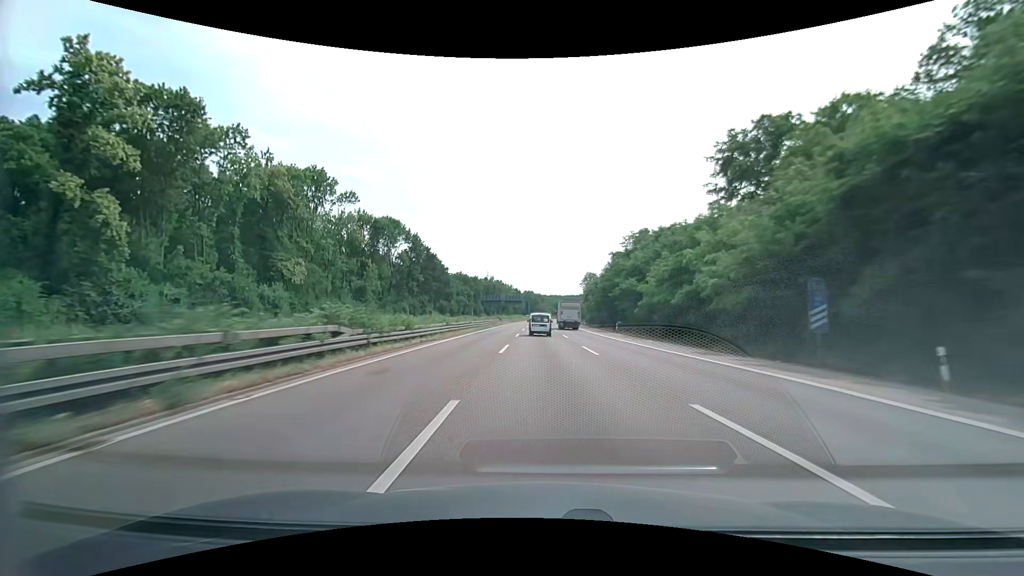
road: motorway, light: Day
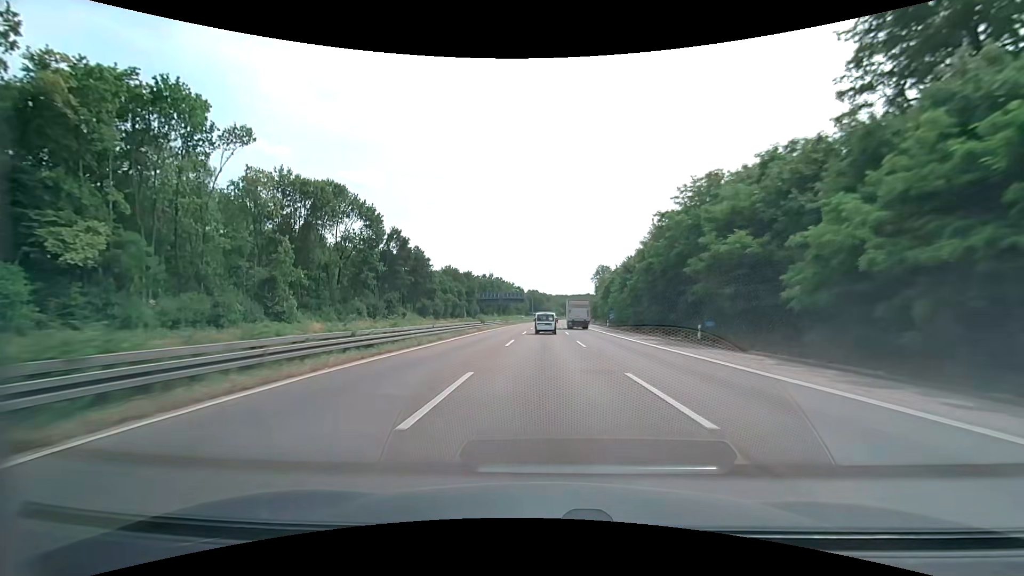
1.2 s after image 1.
(-0.2, +31.2) m; -1°
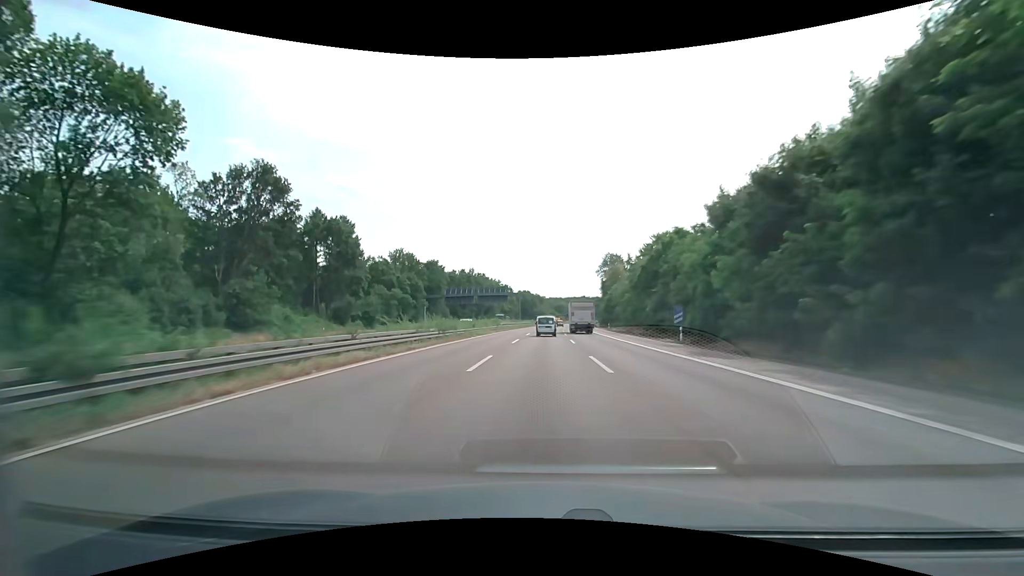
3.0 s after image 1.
(+0.2, +46.5) m; +1°
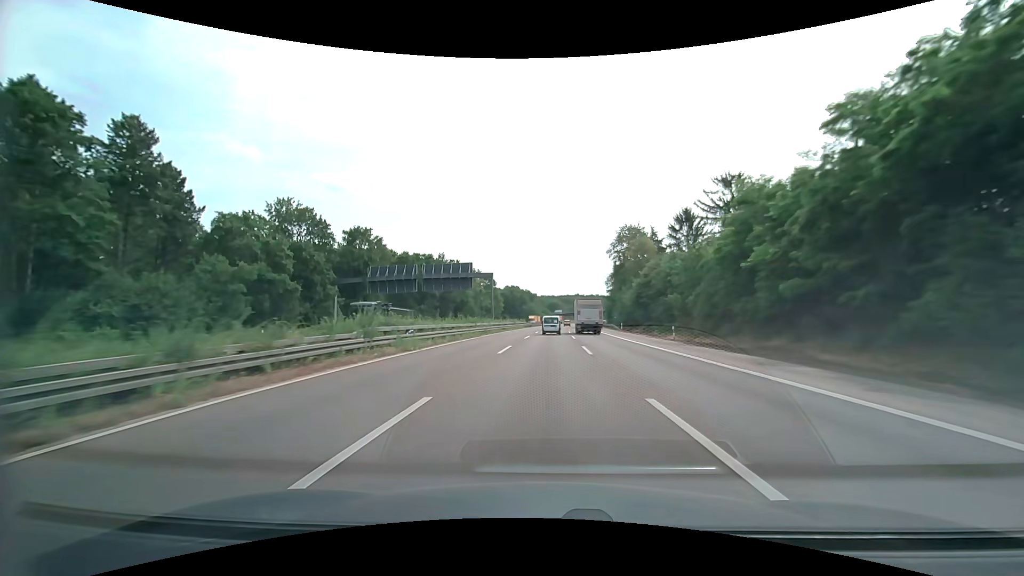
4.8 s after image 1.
(+0.3, +46.2) m; +1°
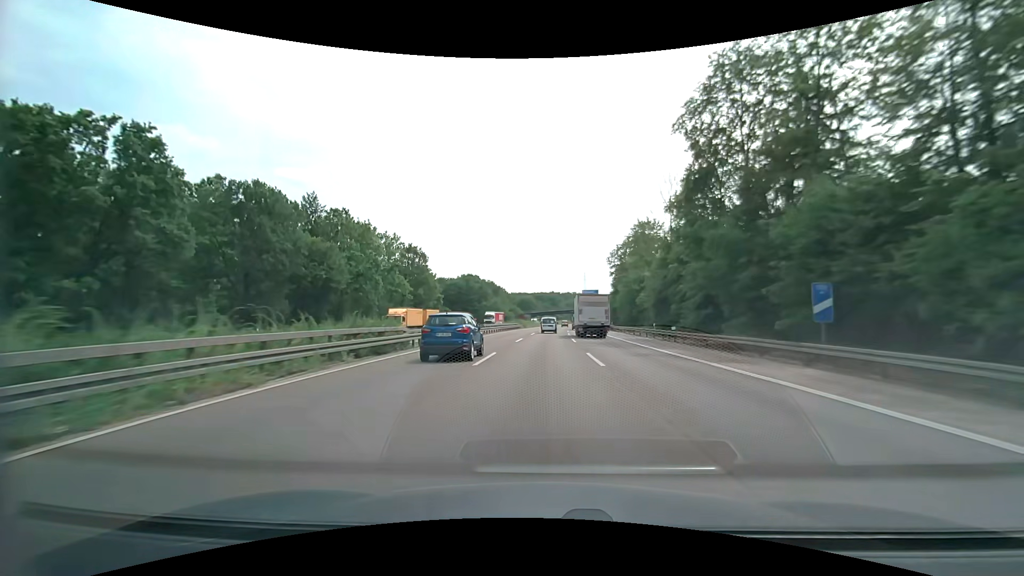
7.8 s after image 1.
(+2.0, +76.5) m; +3°
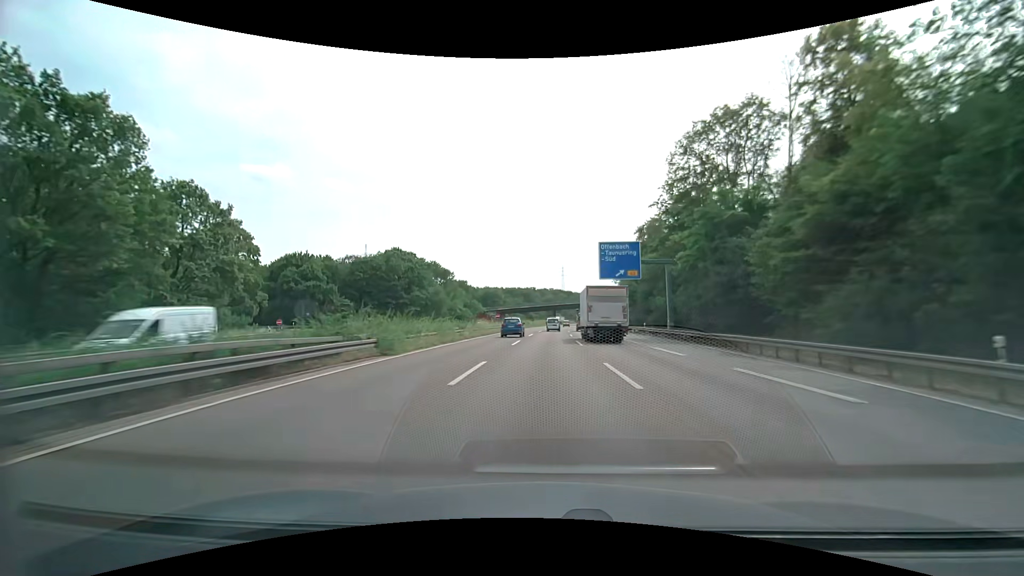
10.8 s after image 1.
(+1.8, +76.1) m; +3°
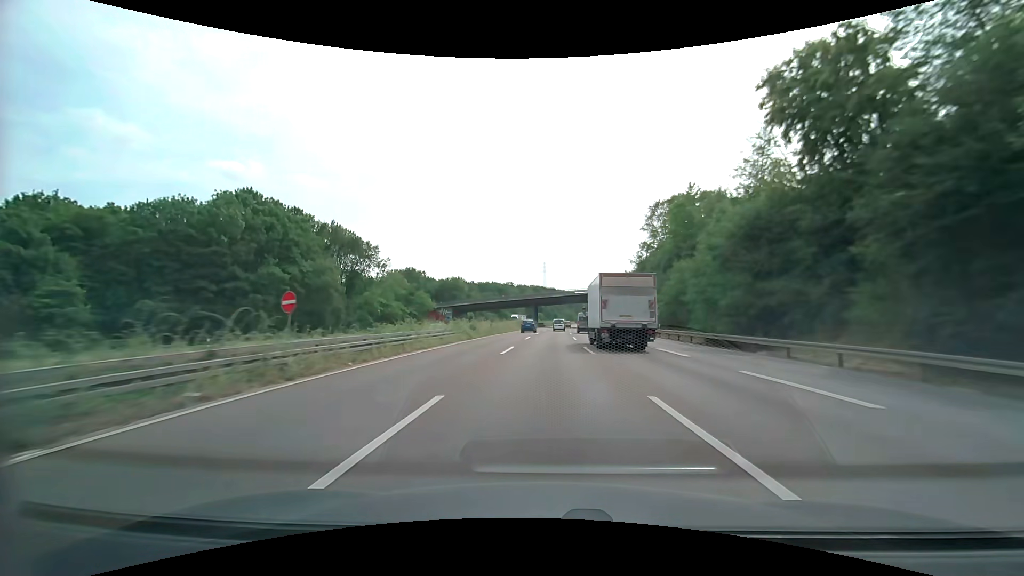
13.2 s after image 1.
(+1.1, +60.7) m; +2°
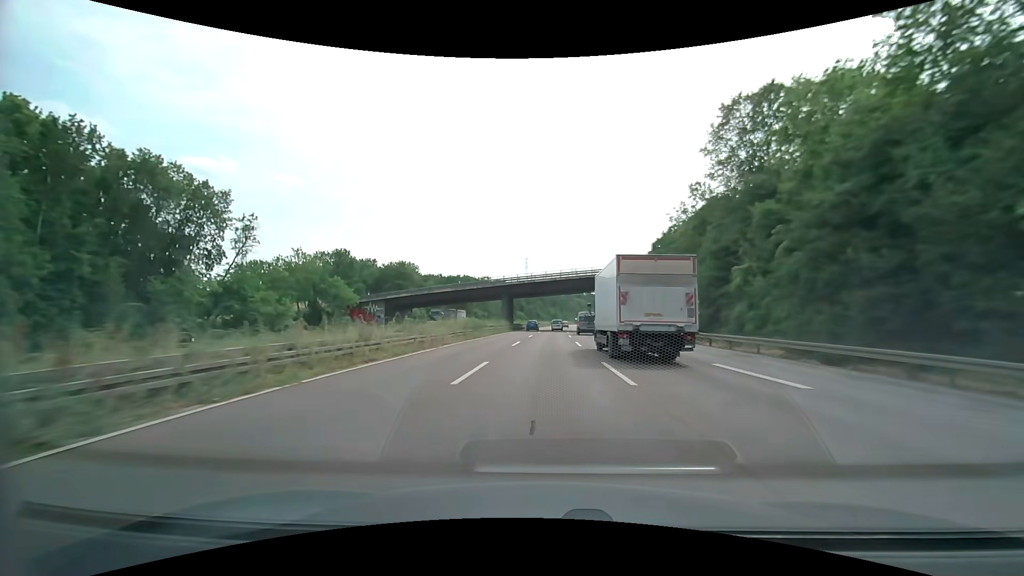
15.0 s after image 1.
(+0.8, +45.5) m; +2°
(0, +10) (0, +20) (0, +30) (+1, +40) (+1, +50) (+1, +60) (+1, +70) (+2, +80) (+2, +90) (+3, +100) m
